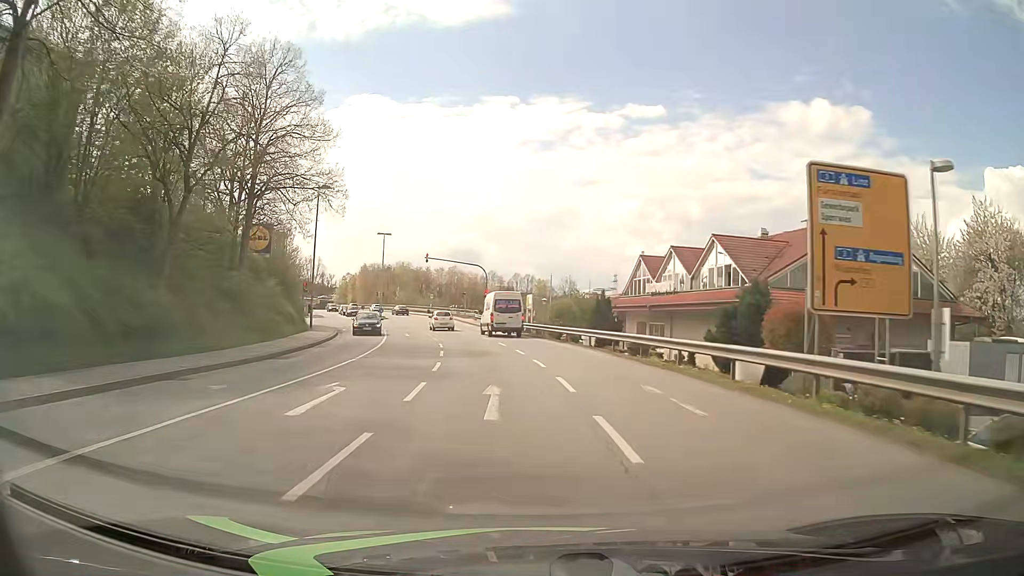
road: tertiary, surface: asphalt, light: Day
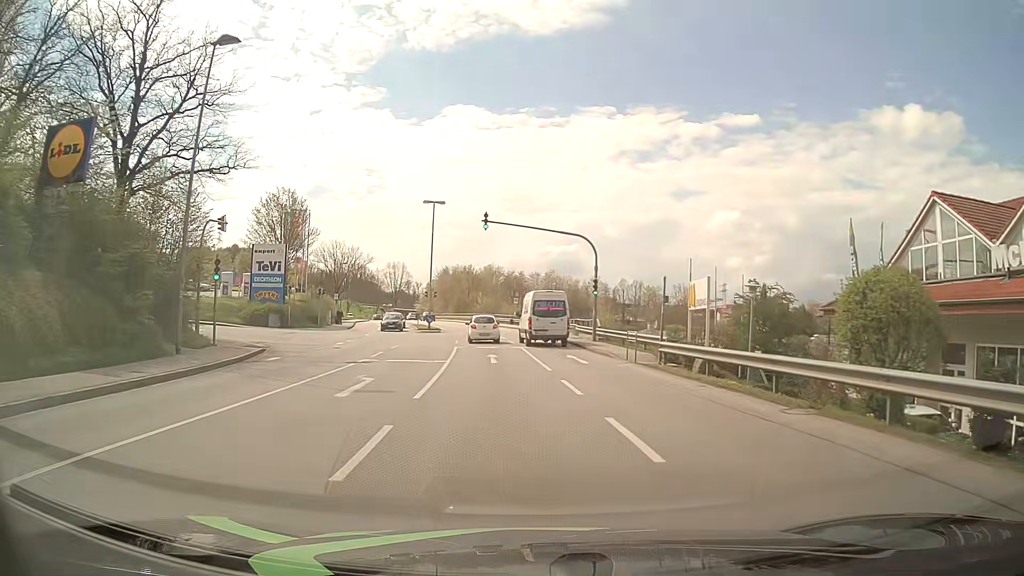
(-2.4, +28.9) m; -9°
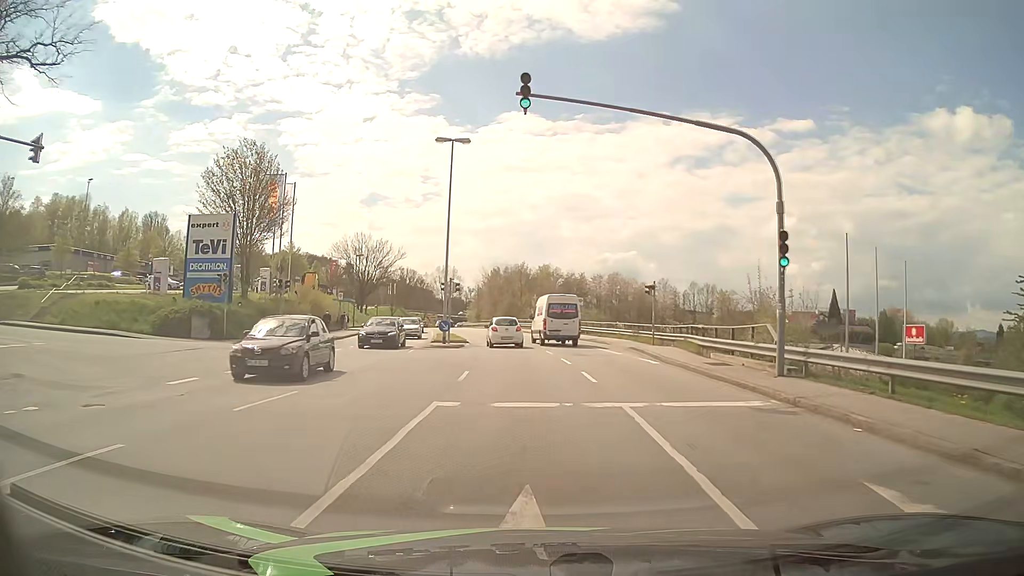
(-0.9, +20.6) m; -5°
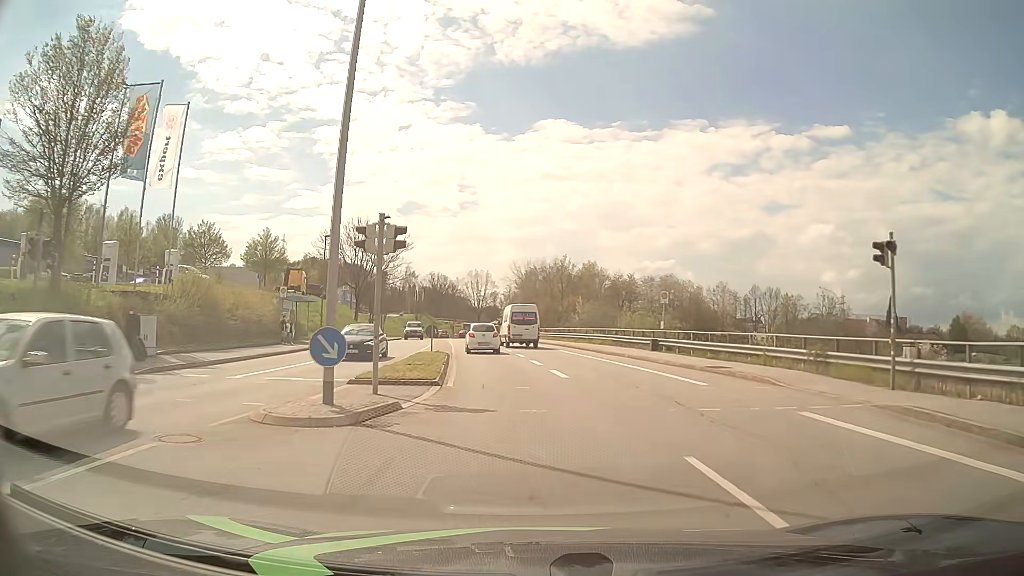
(-0.5, +23.3) m; -3°
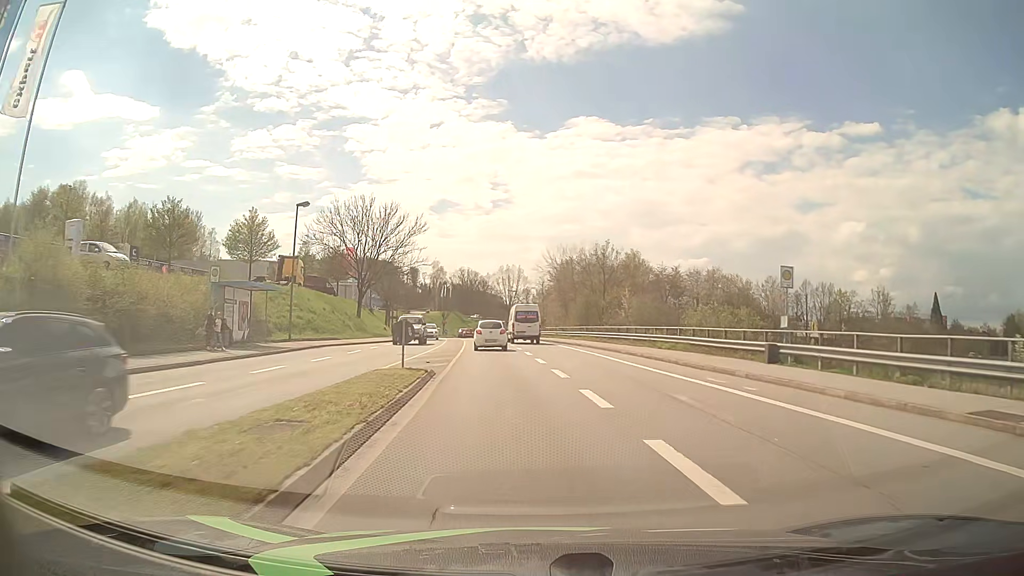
(-0.3, +13.2) m; -3°
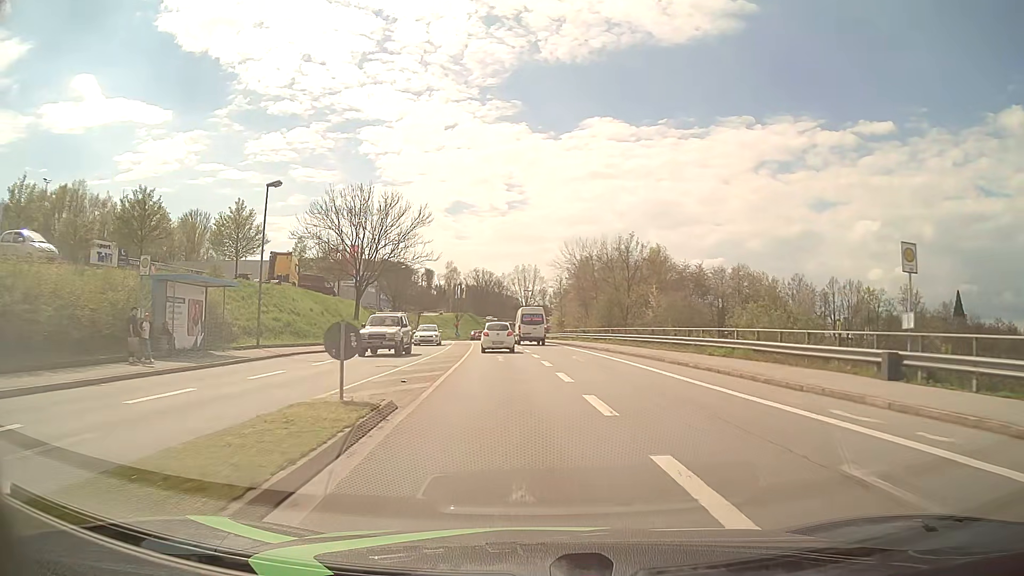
(-0.1, +6.9) m; -2°
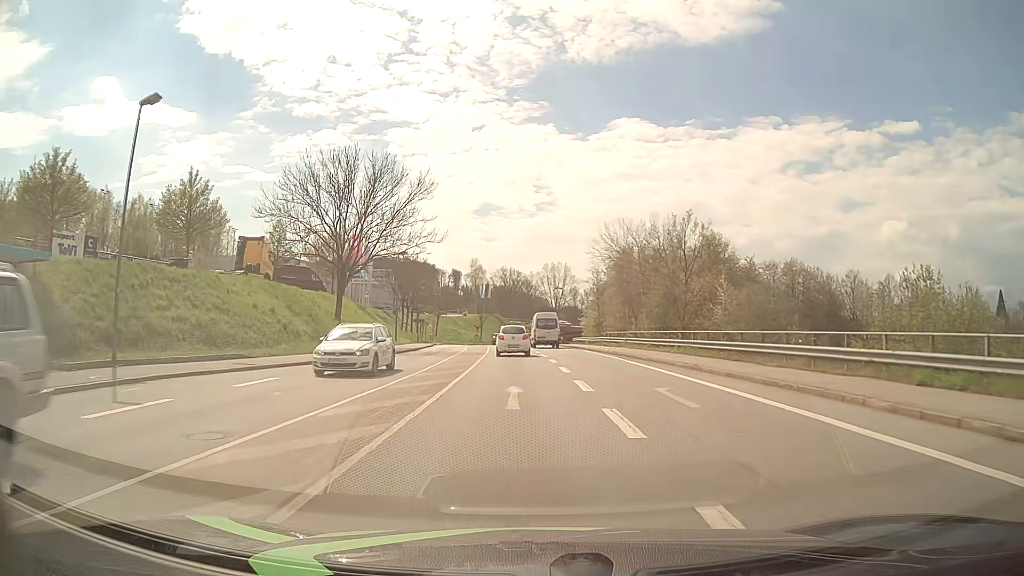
(-0.3, +14.1) m; -2°
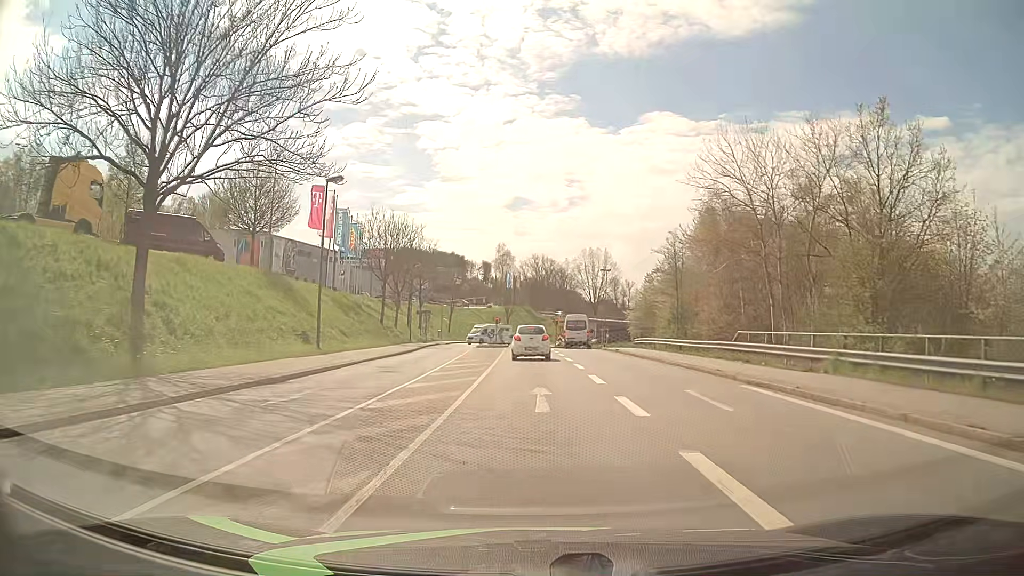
(-0.8, +28.0) m; -3°
(0, +10) (0, +20) (0, +30) (0, +40) (0, +50) (-1, +60) (-1, +70) (-1, +80) (-1, +90) (0, +100) m
